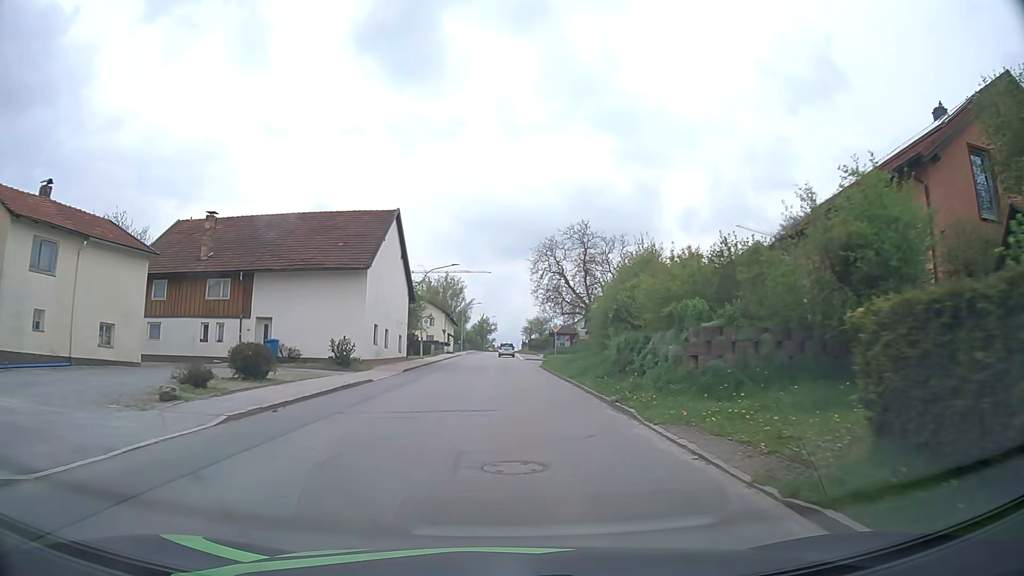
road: tertiary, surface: asphalt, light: Day
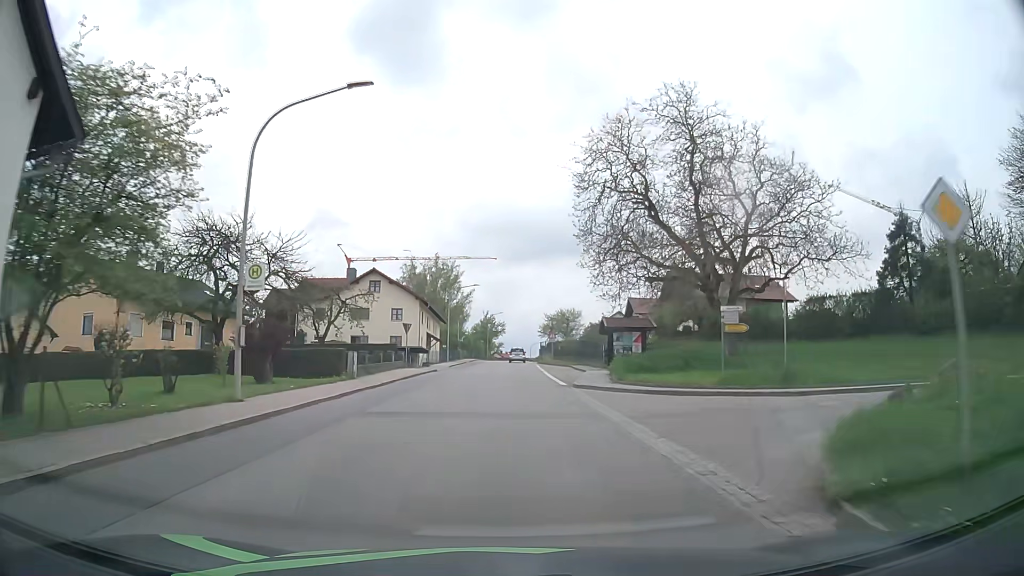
(-0.3, +37.5) m; -1°
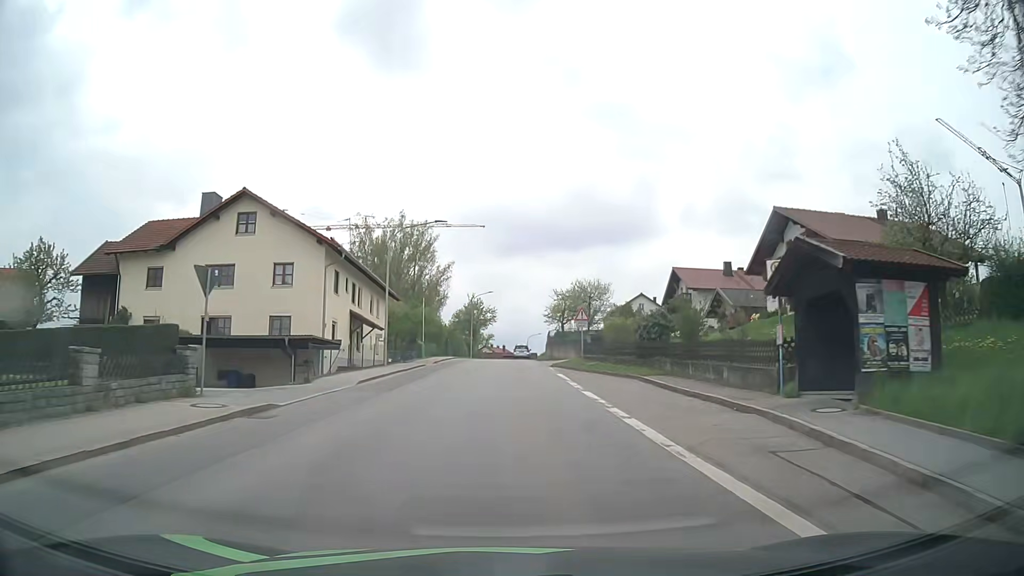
(0.0, +30.4) m; 0°
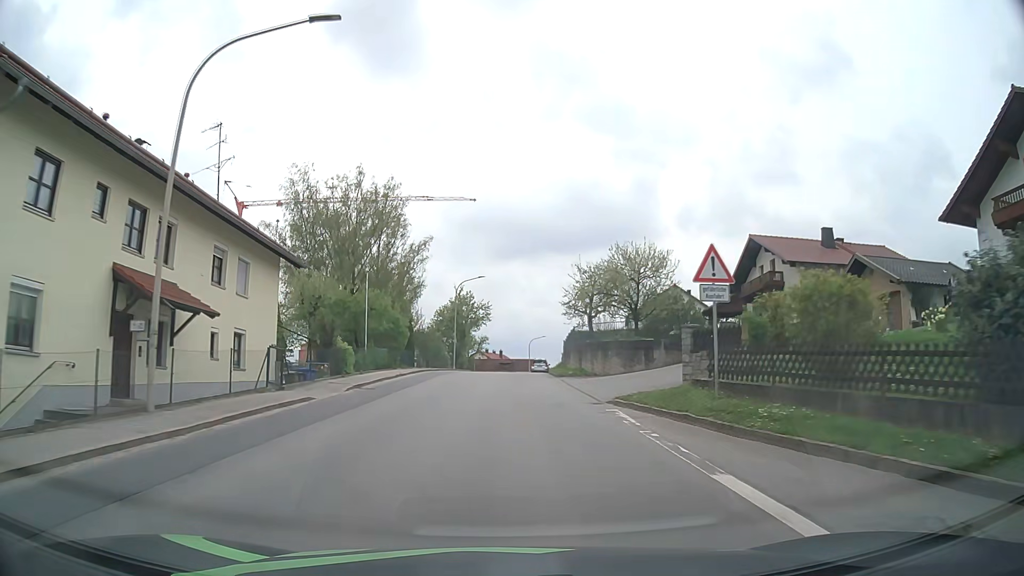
(+0.1, +23.0) m; 0°
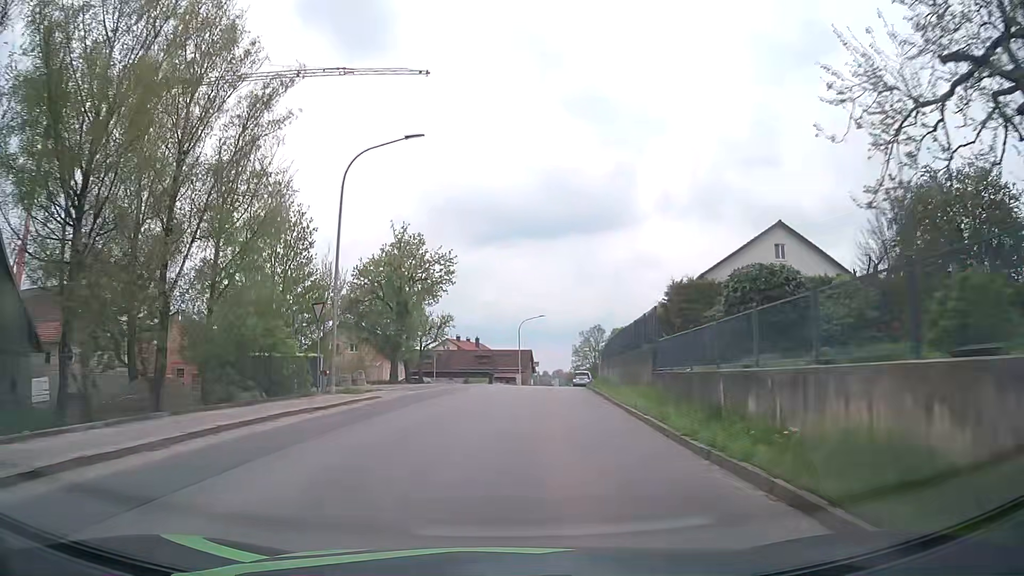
(0.0, +38.3) m; +2°
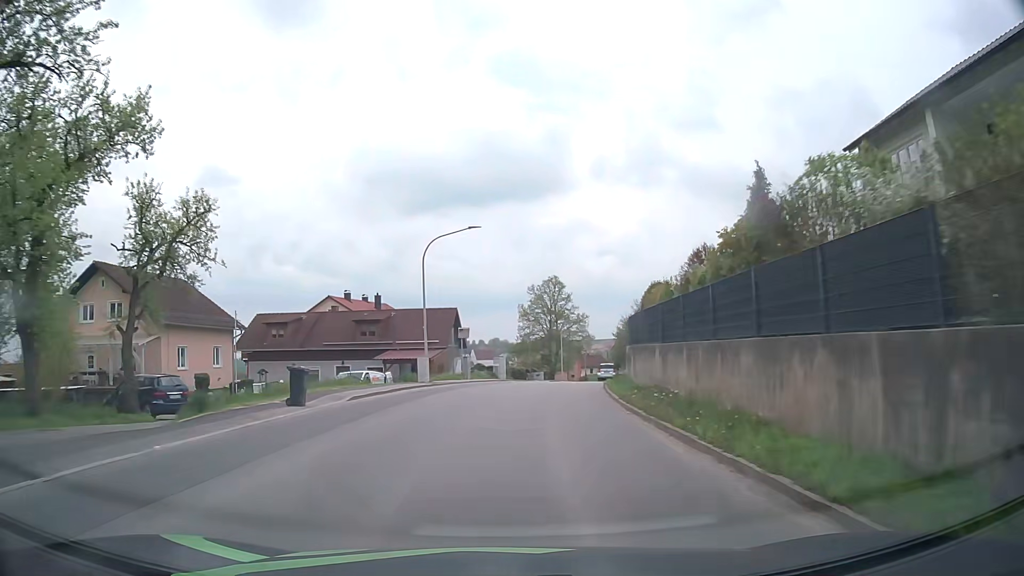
(+2.1, +38.9) m; +5°
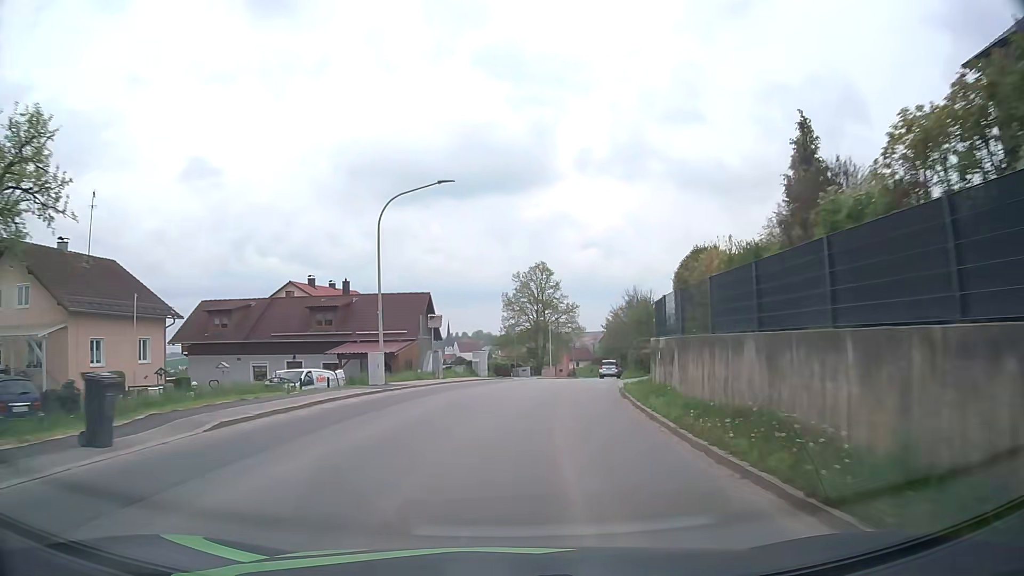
(+0.1, +7.9) m; +1°
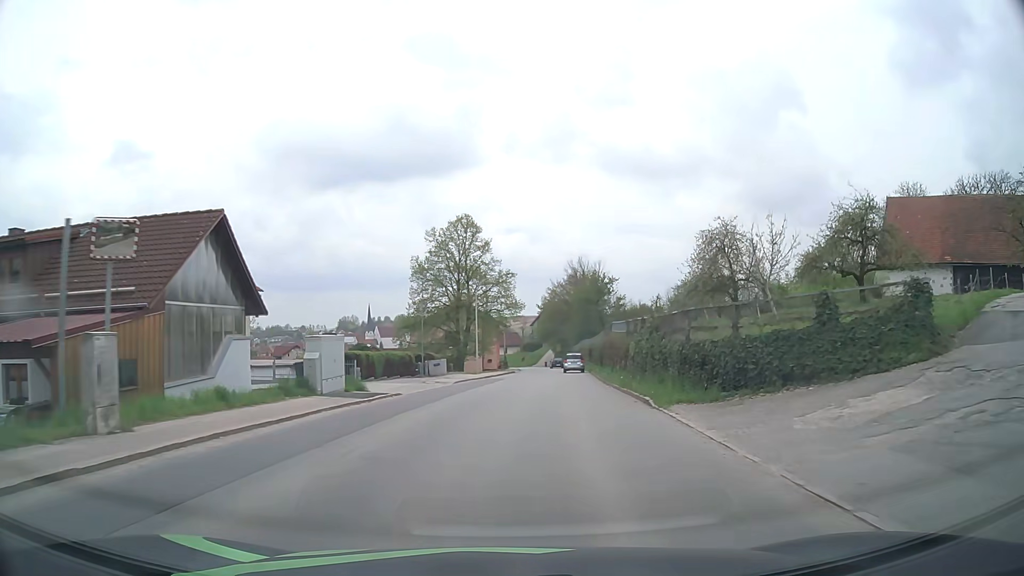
(+1.3, +23.7) m; +7°
(0, +10) (+1, +20) (+2, +30) (+3, +40) (+4, +50) (+5, +60) (+5, +70) (+6, +80) (+6, +90) (+6, +100) m
